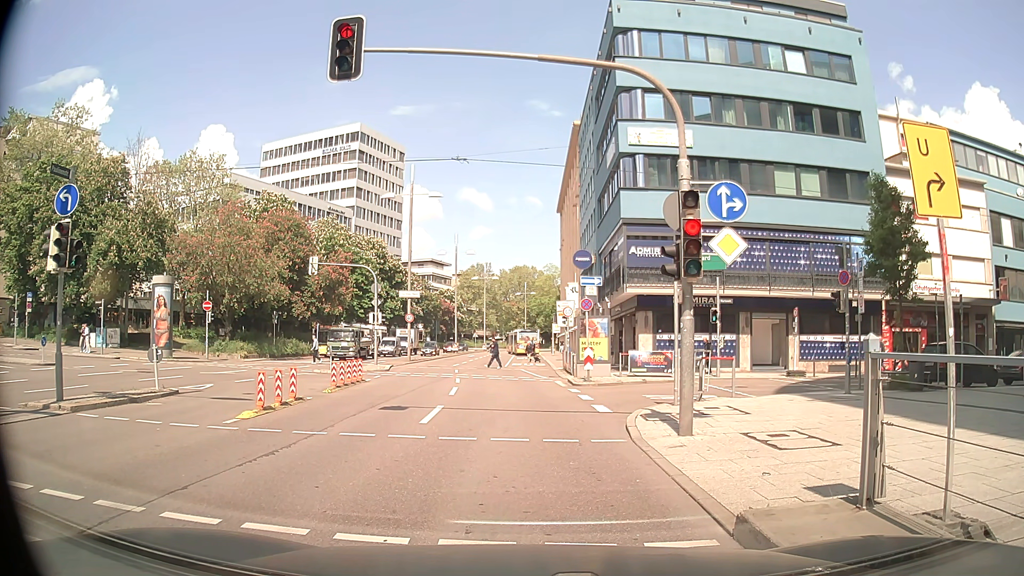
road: primary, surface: asphalt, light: Day
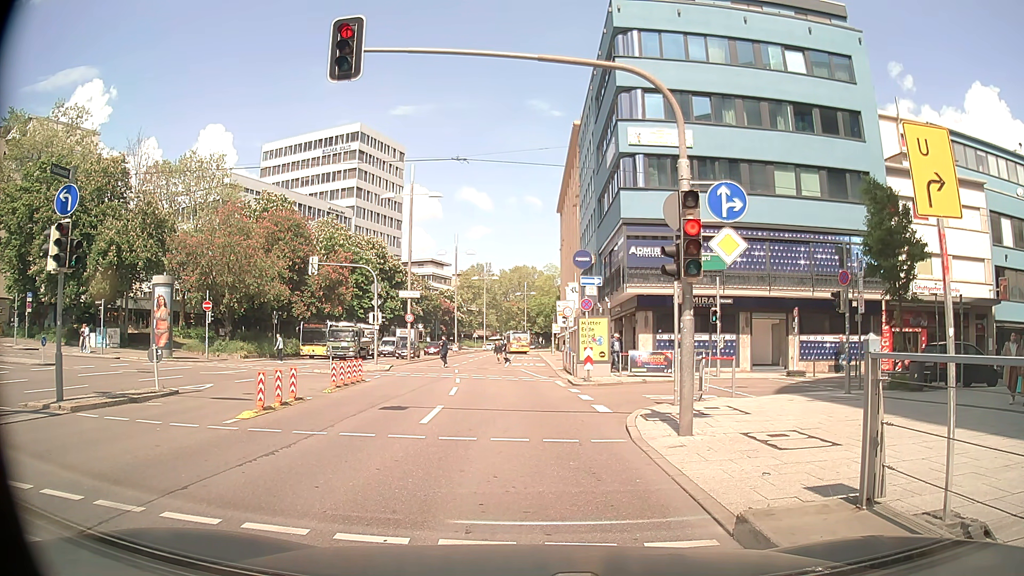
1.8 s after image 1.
(0.0, 0.0) m; 0°
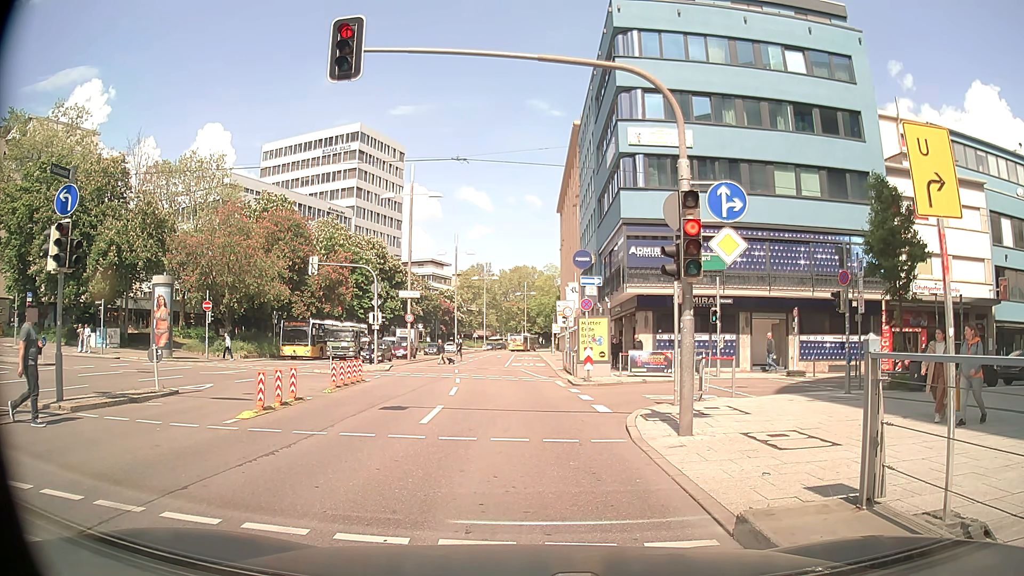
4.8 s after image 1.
(0.0, 0.0) m; 0°
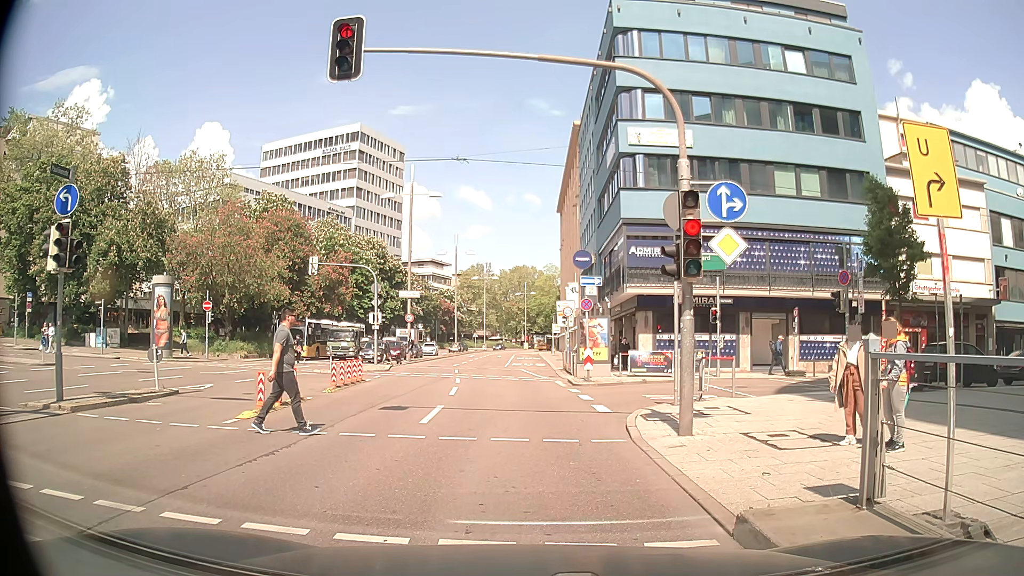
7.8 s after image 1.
(0.0, 0.0) m; 0°
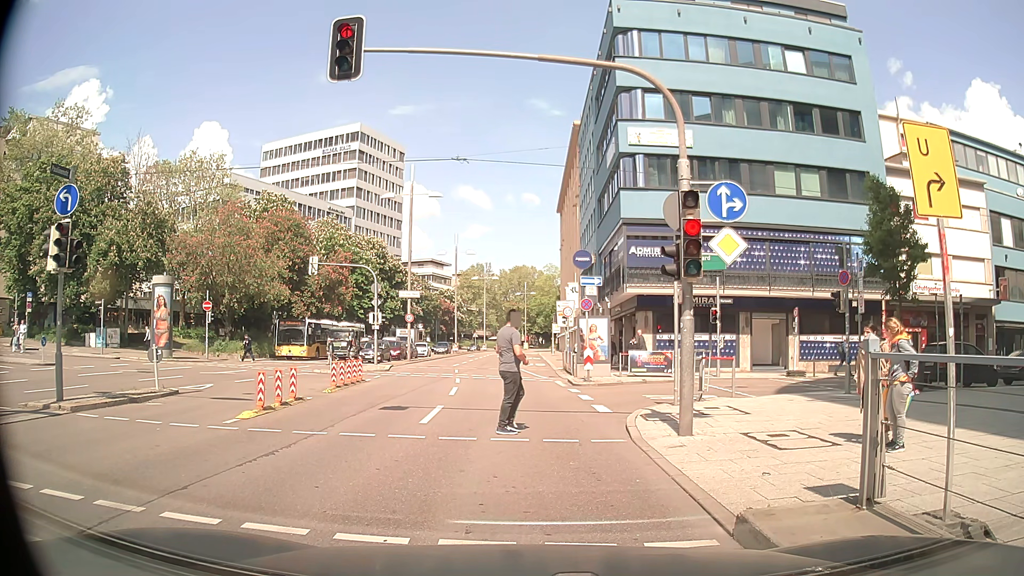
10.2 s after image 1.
(0.0, 0.0) m; 0°
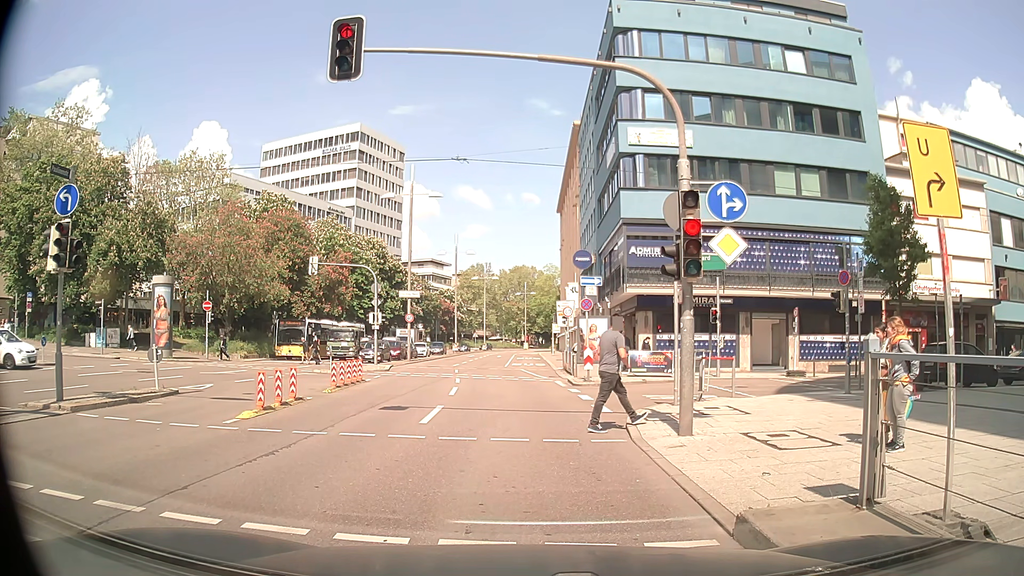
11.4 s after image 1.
(0.0, 0.0) m; 0°
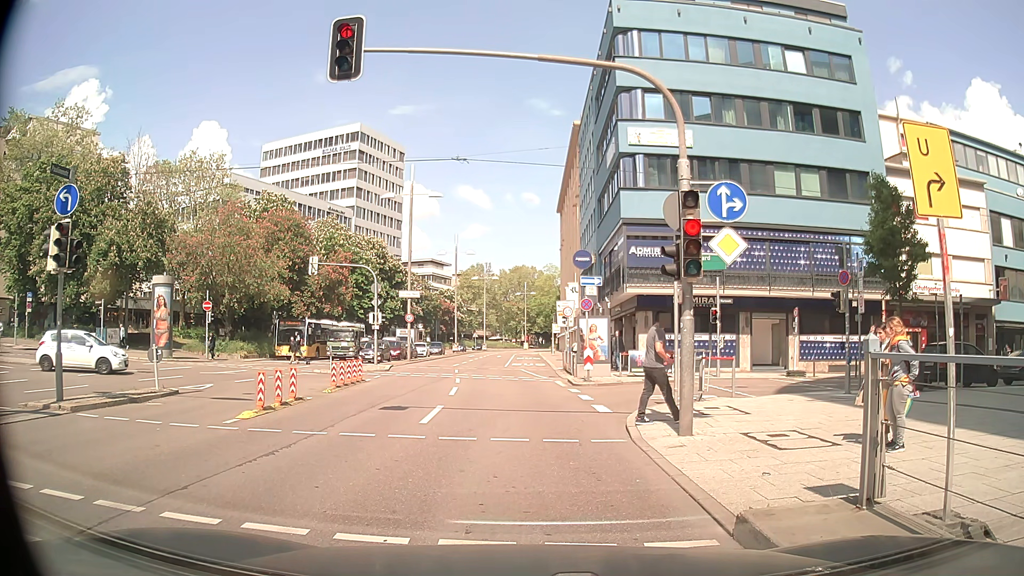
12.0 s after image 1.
(0.0, 0.0) m; 0°
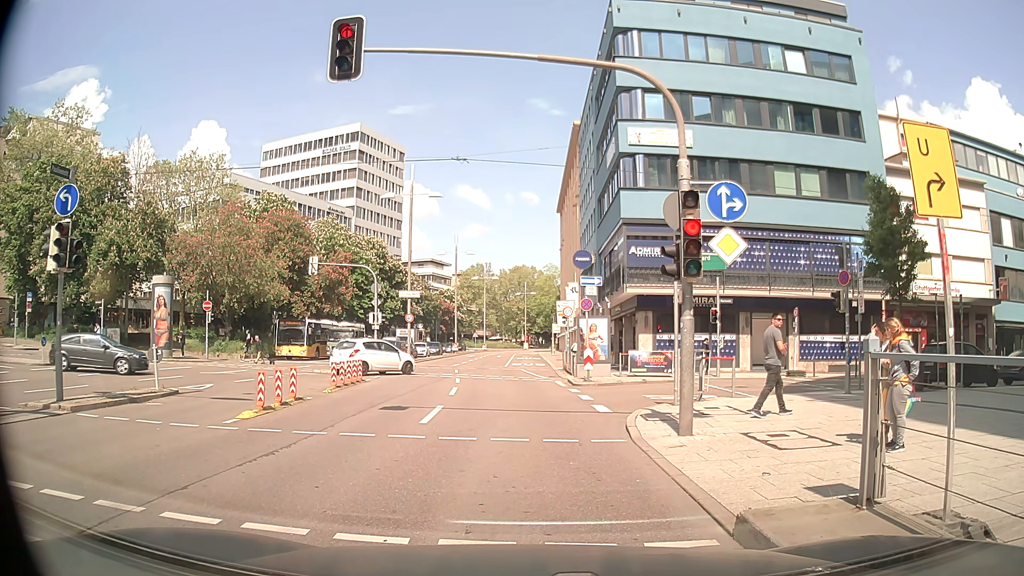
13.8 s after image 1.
(0.0, 0.0) m; 0°
